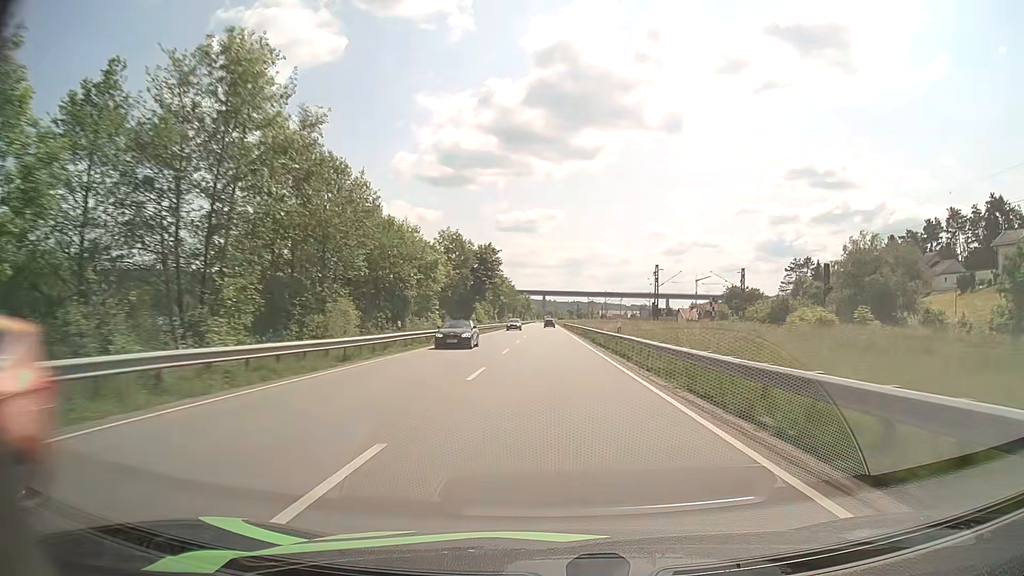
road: primary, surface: asphalt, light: Day
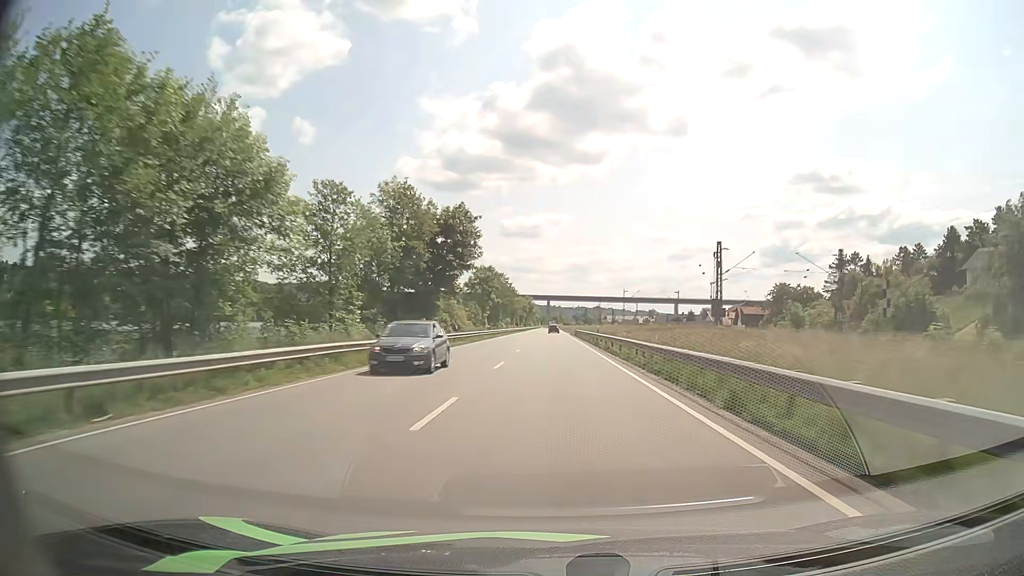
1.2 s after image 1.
(-0.1, +31.1) m; 0°
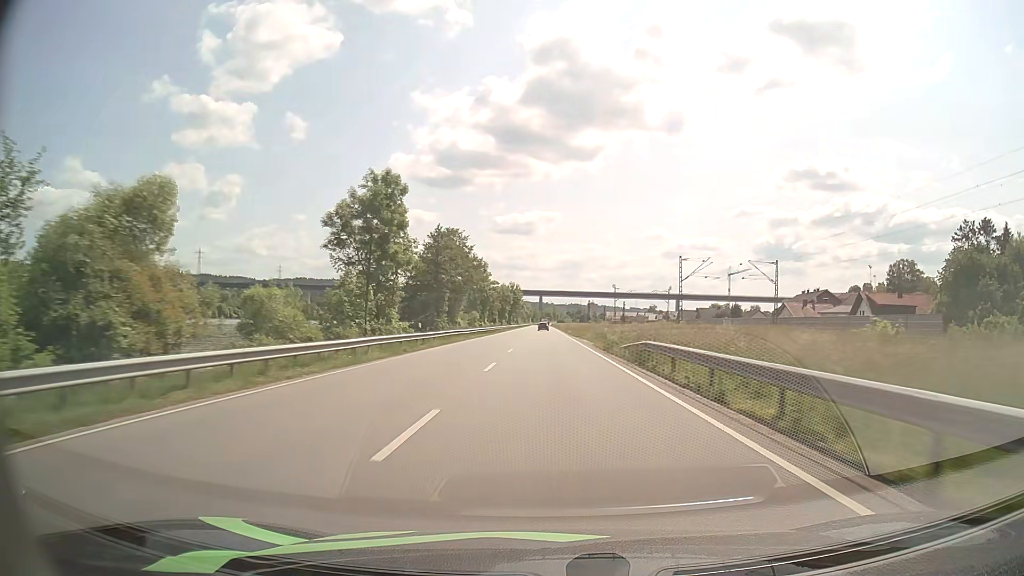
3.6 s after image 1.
(+0.1, +62.4) m; +1°
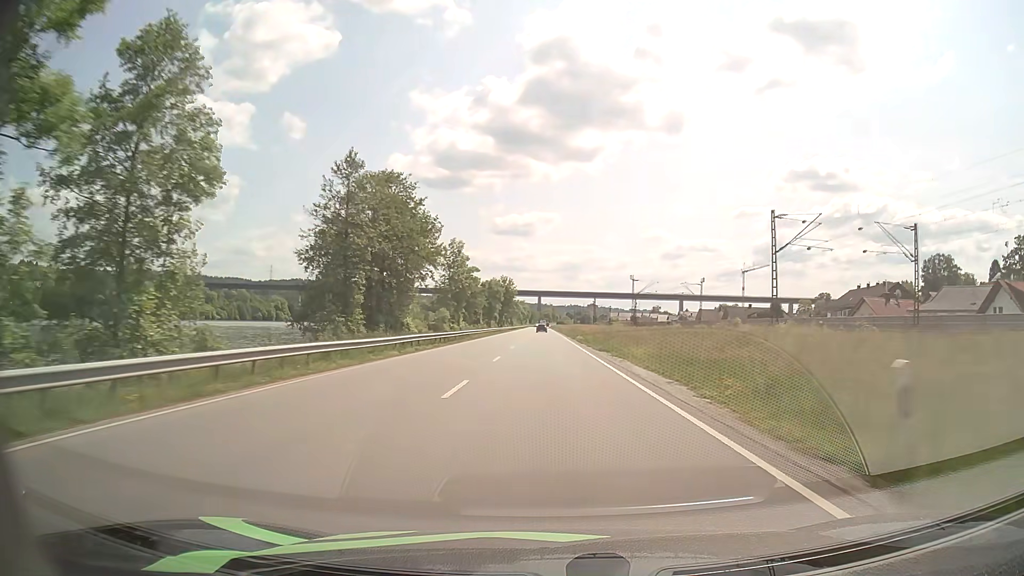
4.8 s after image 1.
(0.0, +30.4) m; 0°
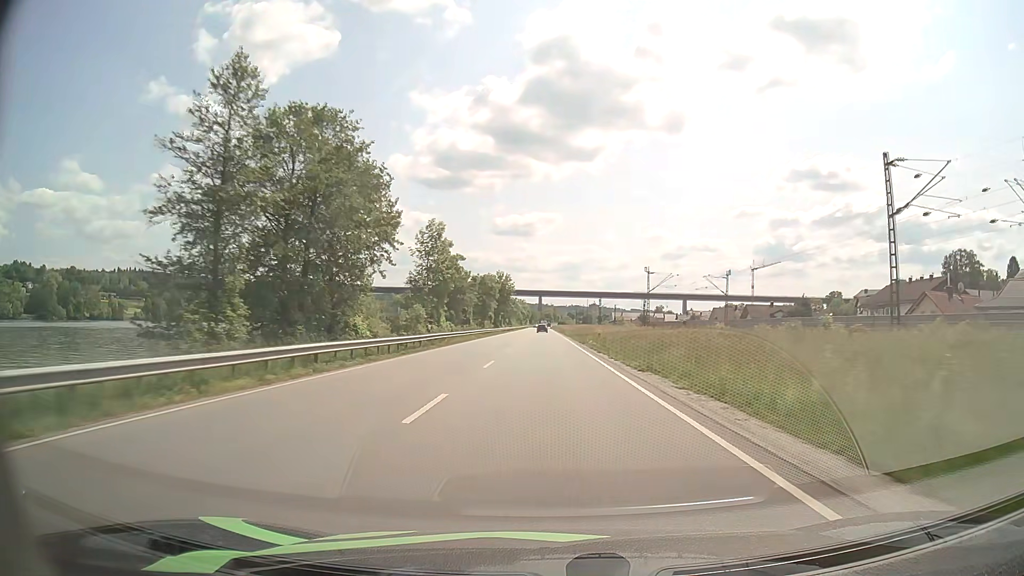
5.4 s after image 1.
(0.0, +15.2) m; 0°
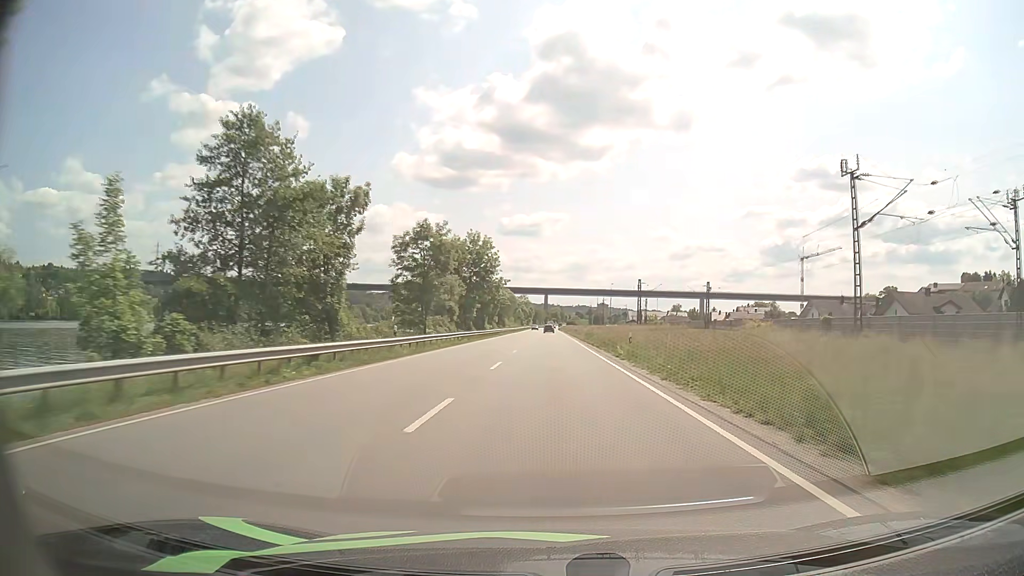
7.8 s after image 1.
(-0.4, +61.1) m; -1°
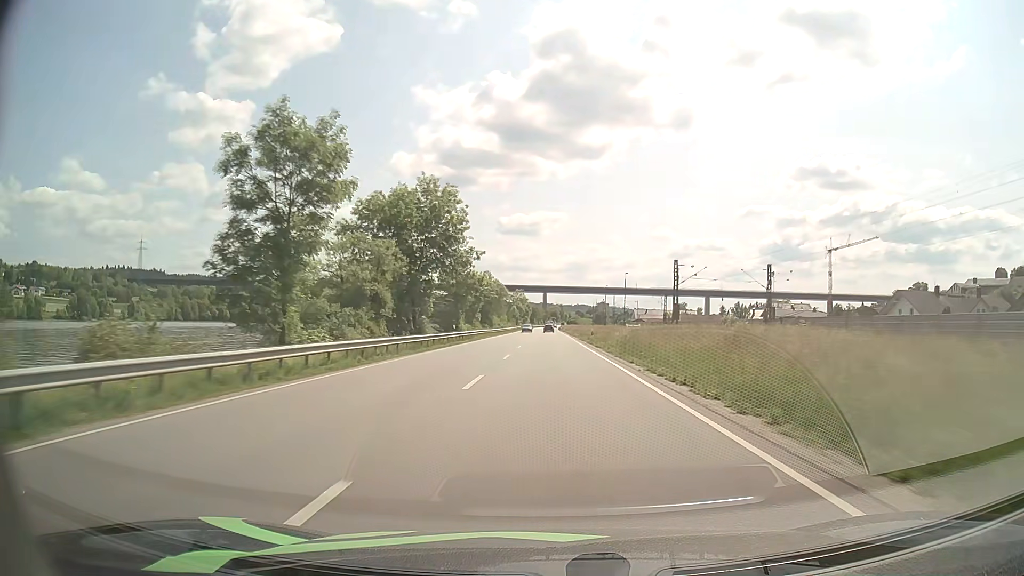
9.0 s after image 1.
(0.0, +30.7) m; 0°
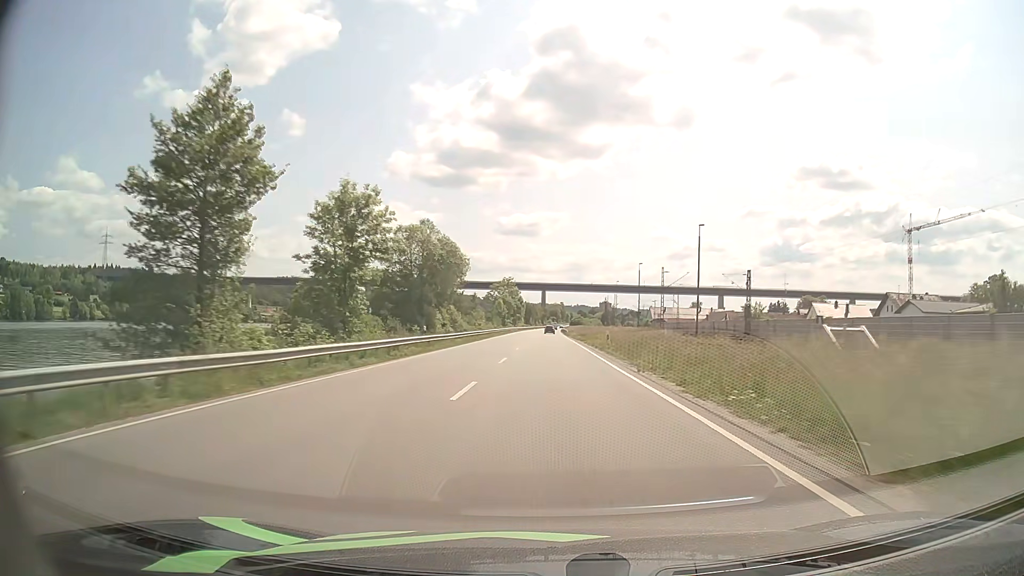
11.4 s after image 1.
(0.0, +62.0) m; 0°
(0, +10) (0, +20) (0, +30) (0, +40) (0, +50) (0, +60) (0, +70) (0, +80) (0, +90) (0, +100) m
